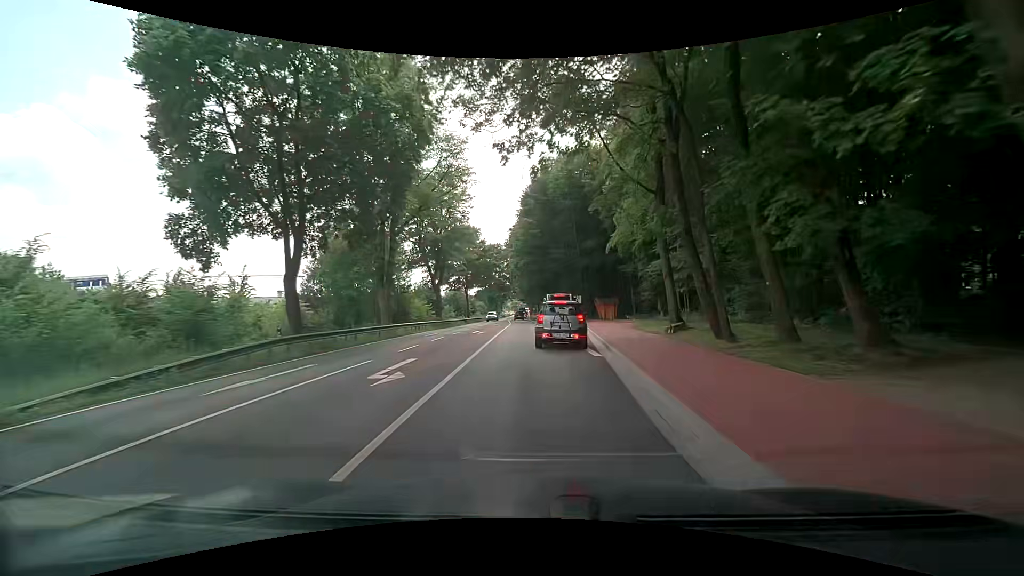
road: primary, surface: asphalt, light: Day
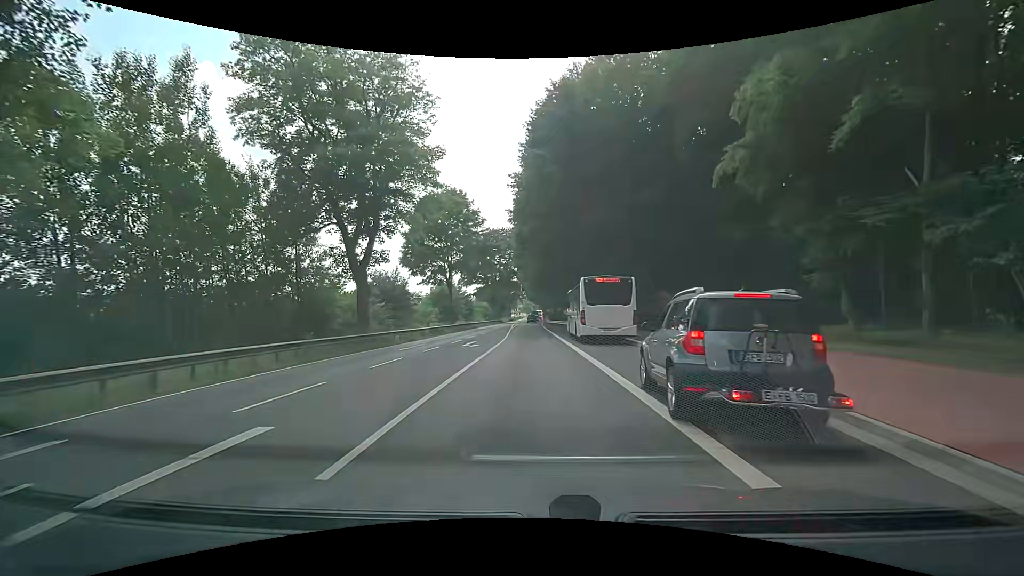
(+0.2, +27.7) m; -1°
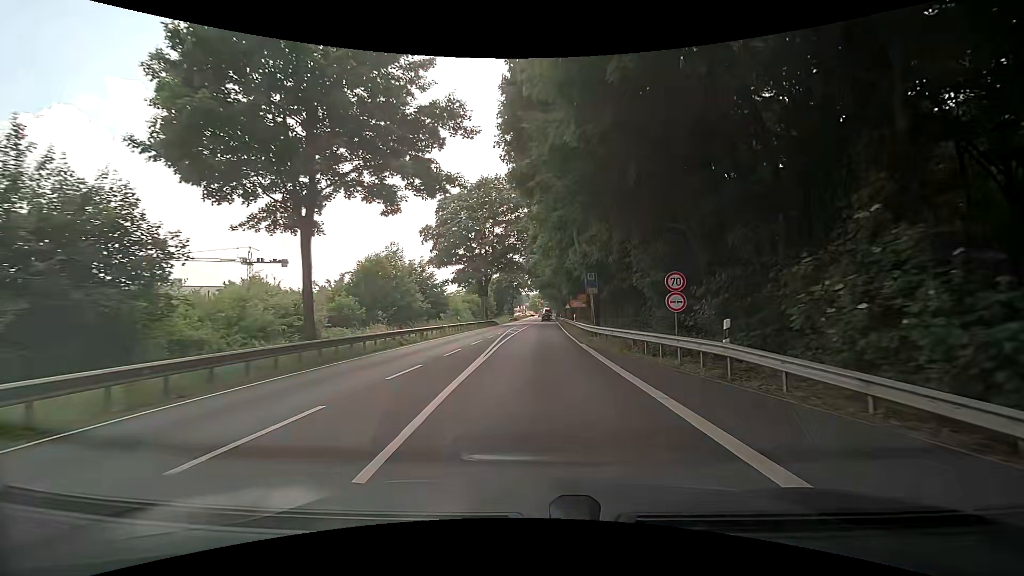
(-0.7, +39.3) m; -1°
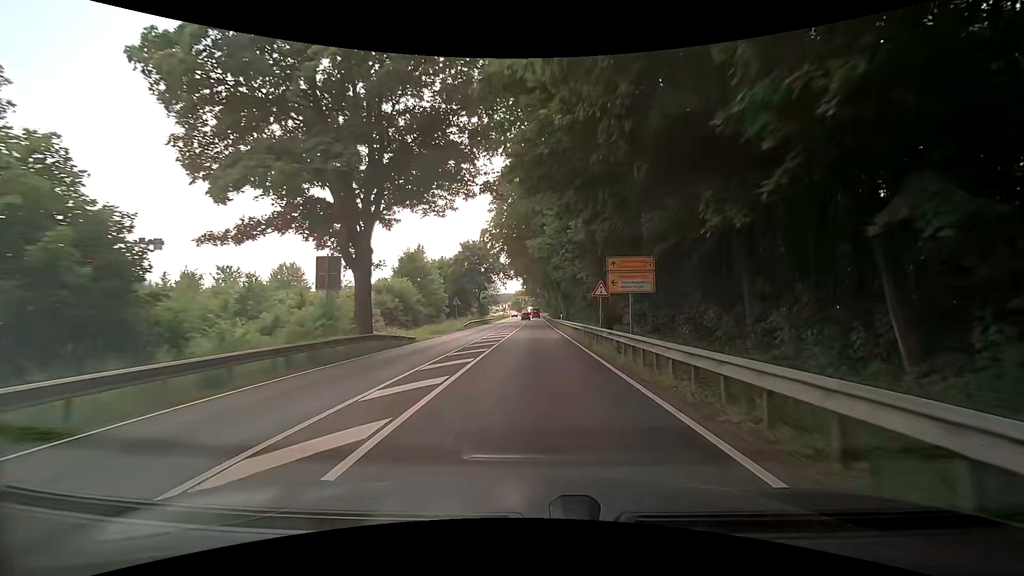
(+0.7, +45.9) m; +2°
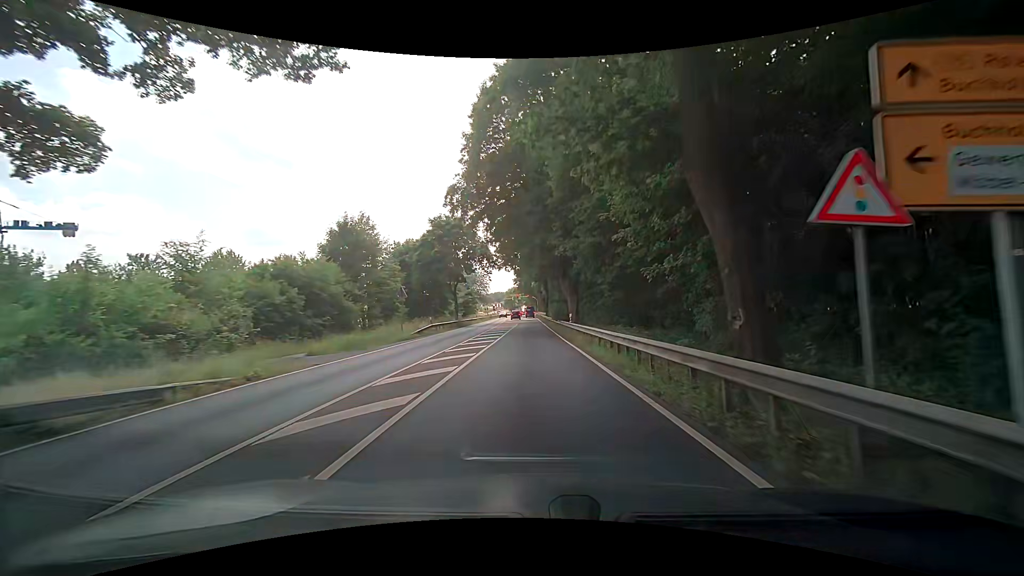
(0.0, +19.4) m; 0°
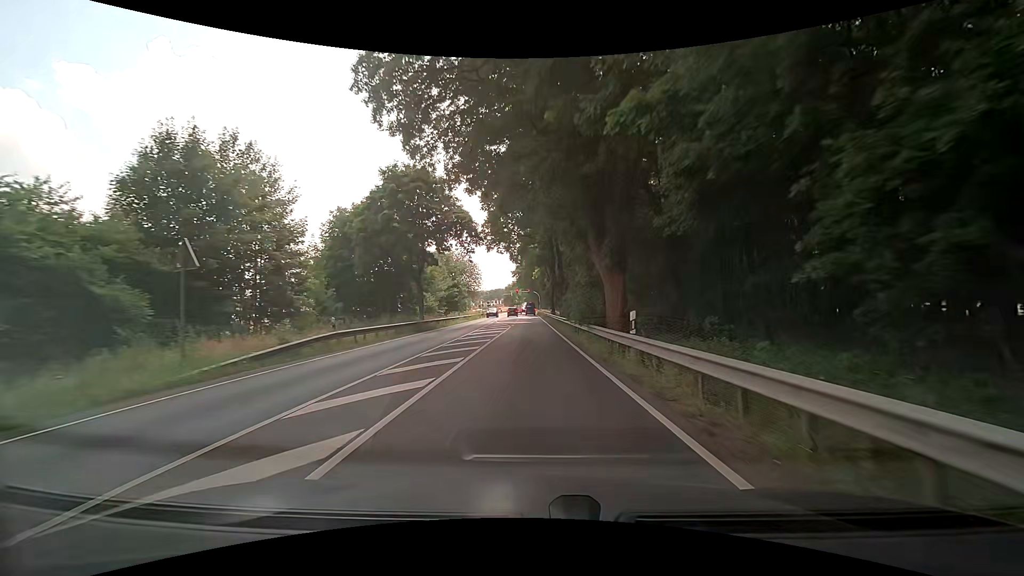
(0.0, +19.6) m; 0°
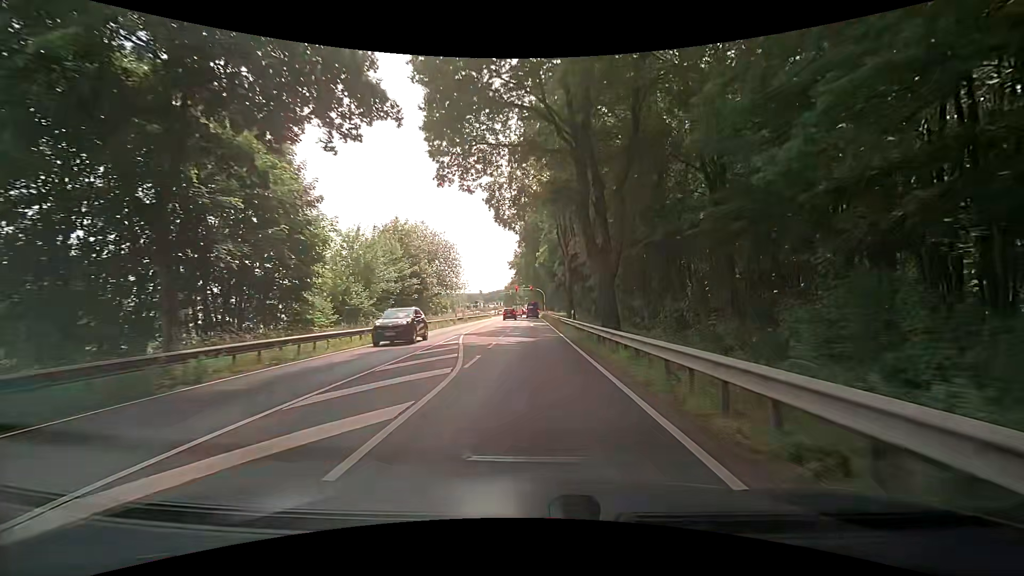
(+0.1, +28.8) m; 0°
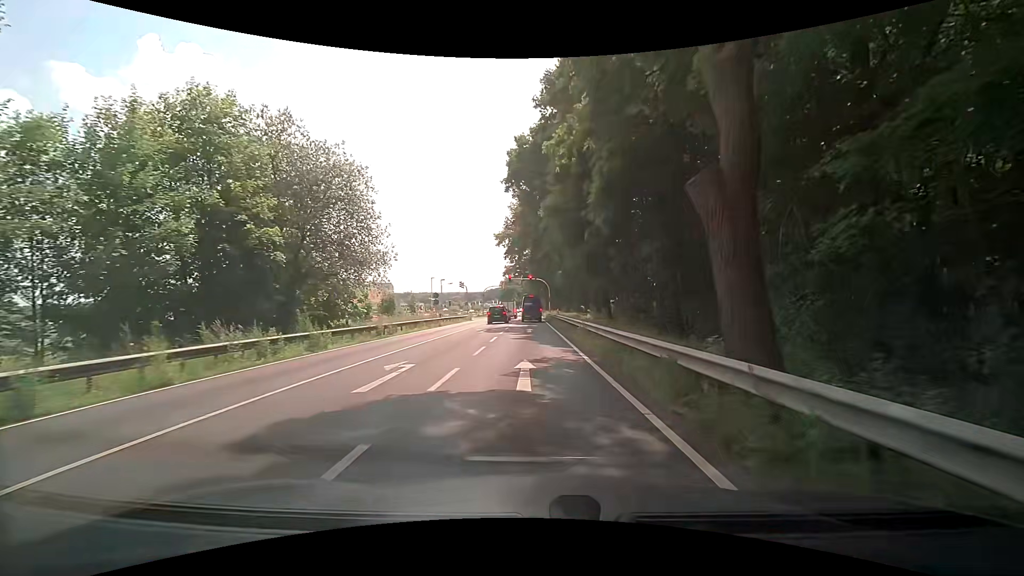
(0.0, +32.9) m; 0°
